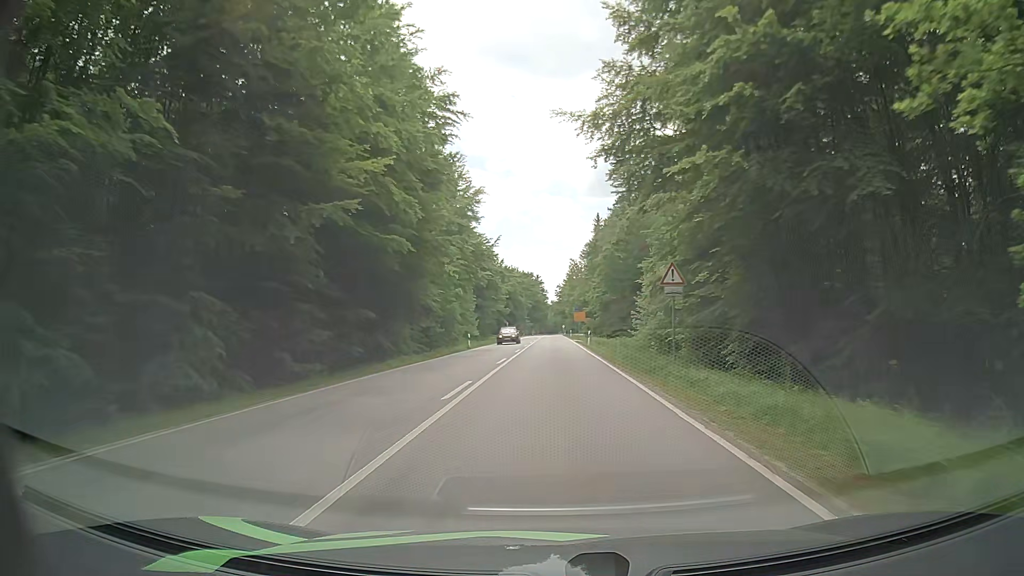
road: secondary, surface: asphalt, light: Day
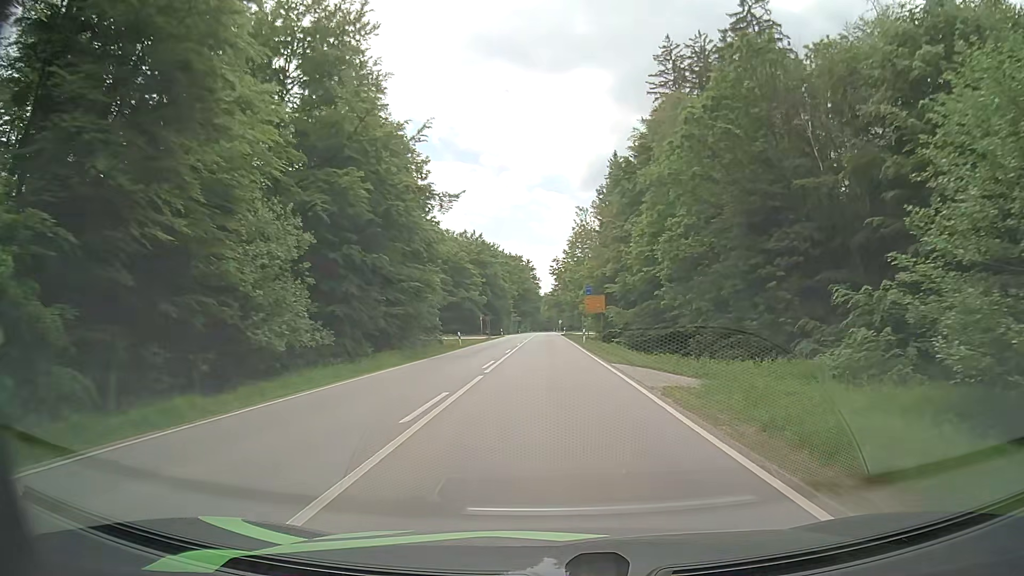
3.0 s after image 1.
(+0.1, +50.8) m; +1°
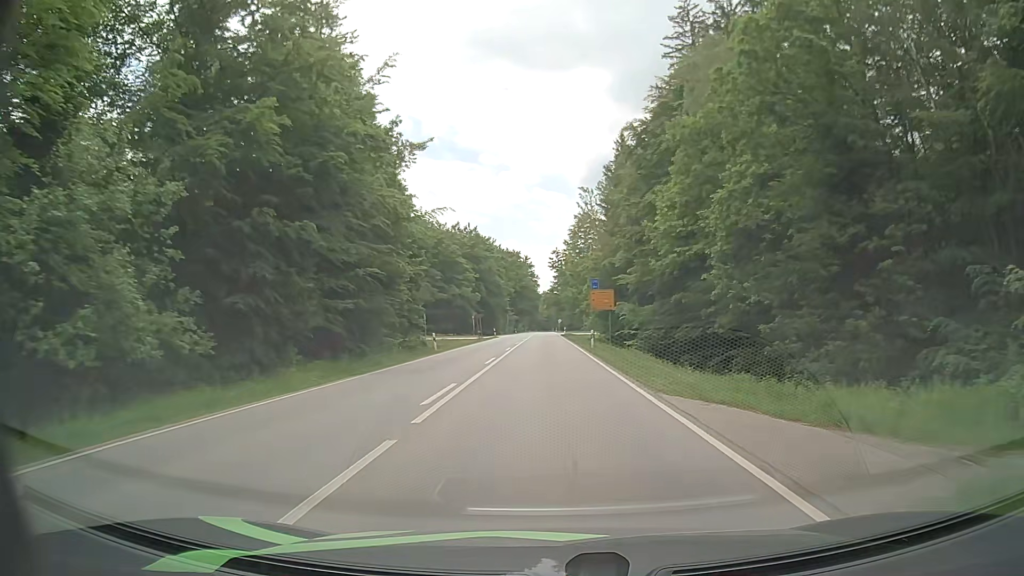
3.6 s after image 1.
(-0.1, +10.0) m; -1°
(0, +10) (0, +20) (0, +30) (0, +40) (0, +50) (+1, +60) (+1, +70) (+1, +80) (+1, +90) (+1, +100) m
